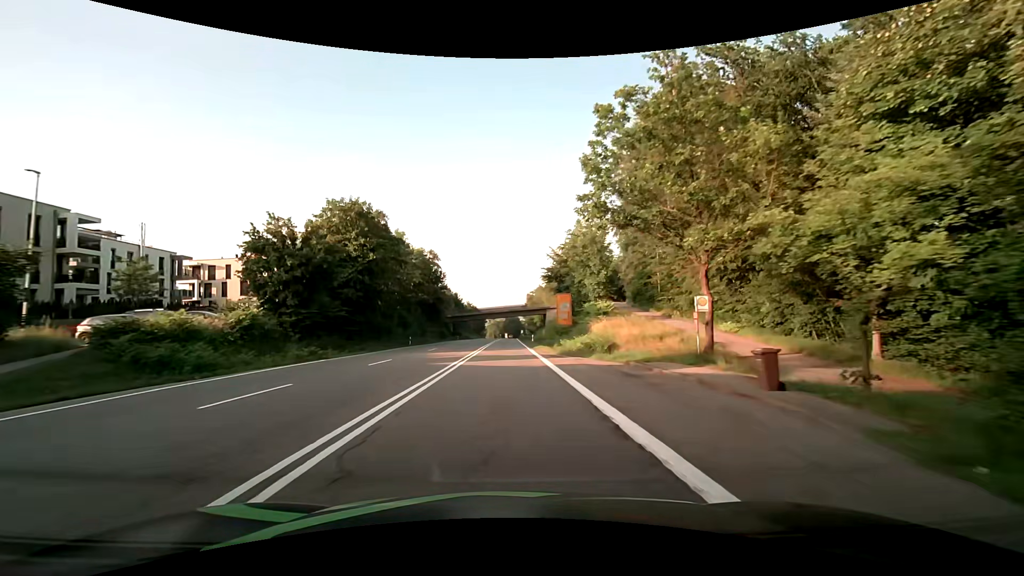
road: secondary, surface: asphalt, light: Day
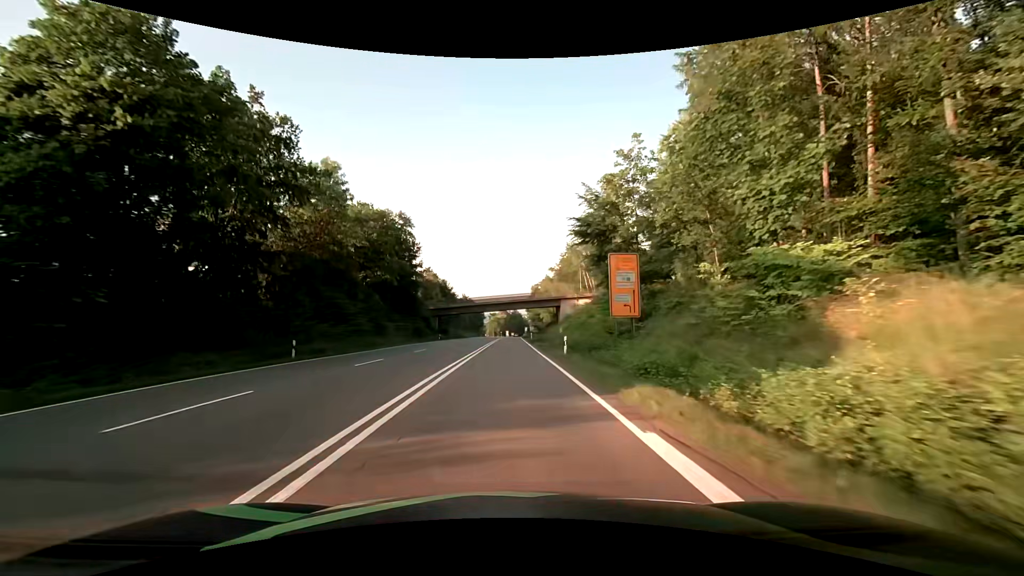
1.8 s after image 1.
(+0.1, +30.4) m; 0°
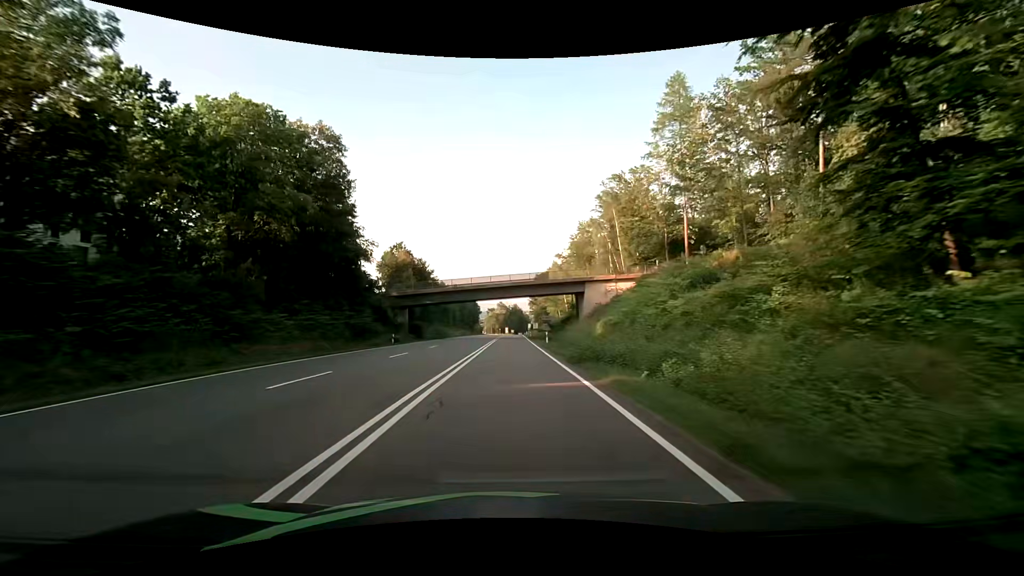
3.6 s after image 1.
(+0.1, +29.8) m; 0°
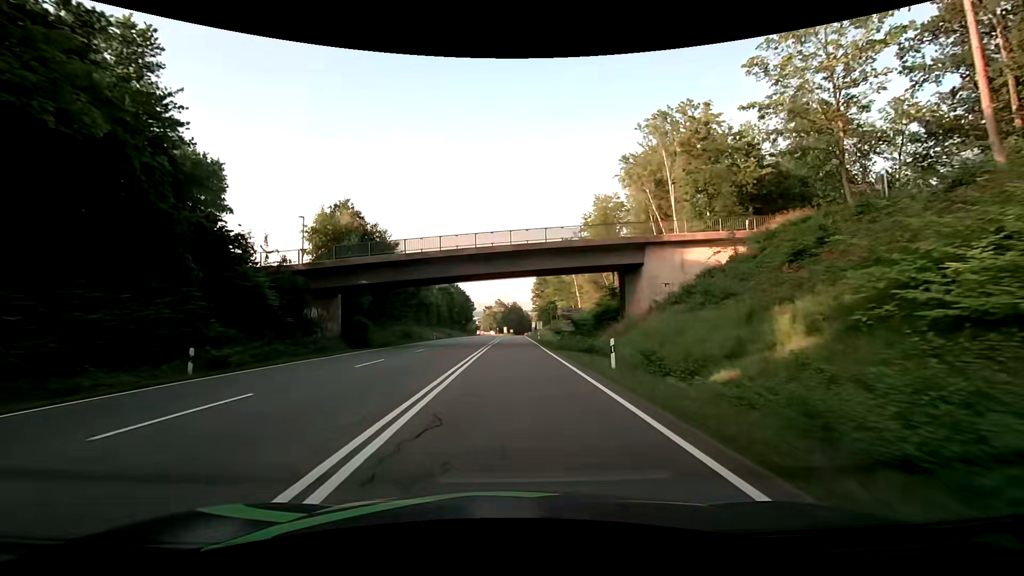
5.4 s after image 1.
(-0.1, +28.1) m; 0°
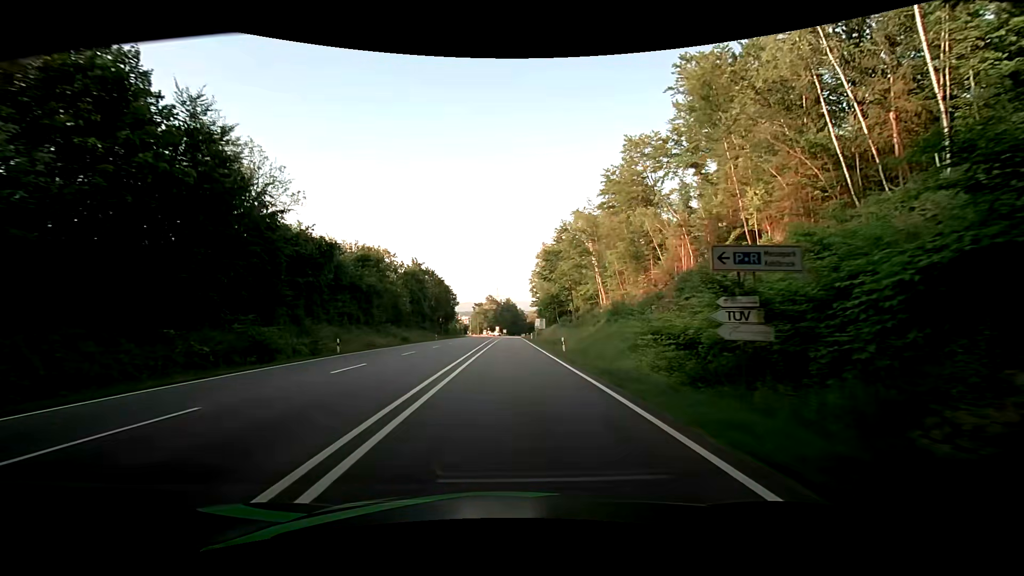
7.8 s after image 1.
(+0.2, +36.0) m; 0°
